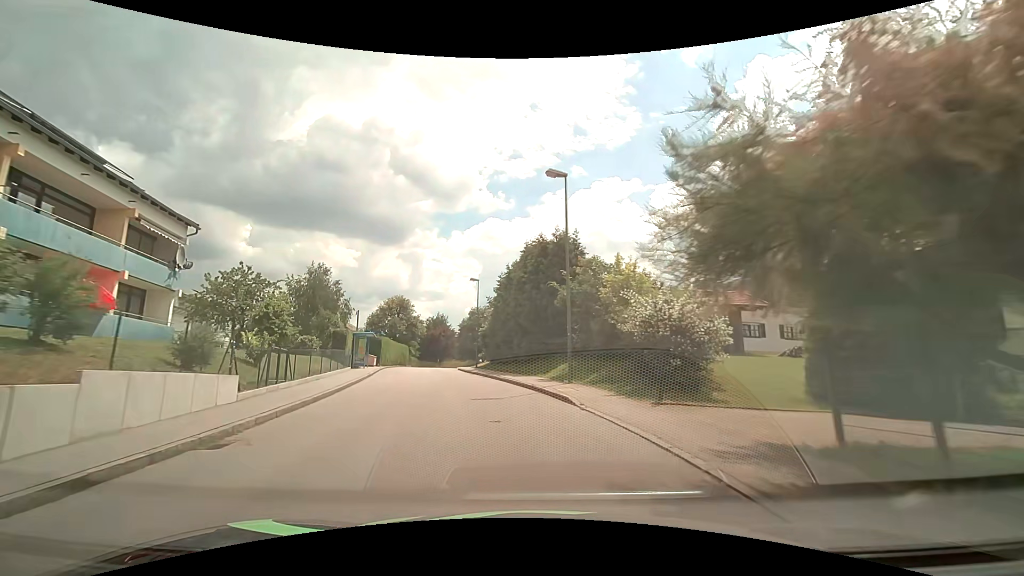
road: unclassified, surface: asphalt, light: Day
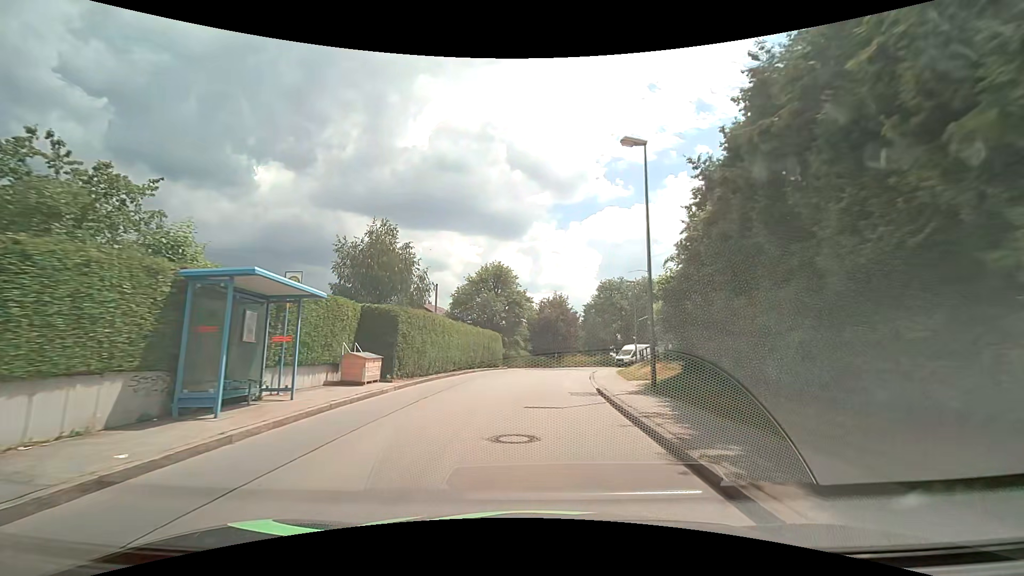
(-4.5, +28.1) m; -16°
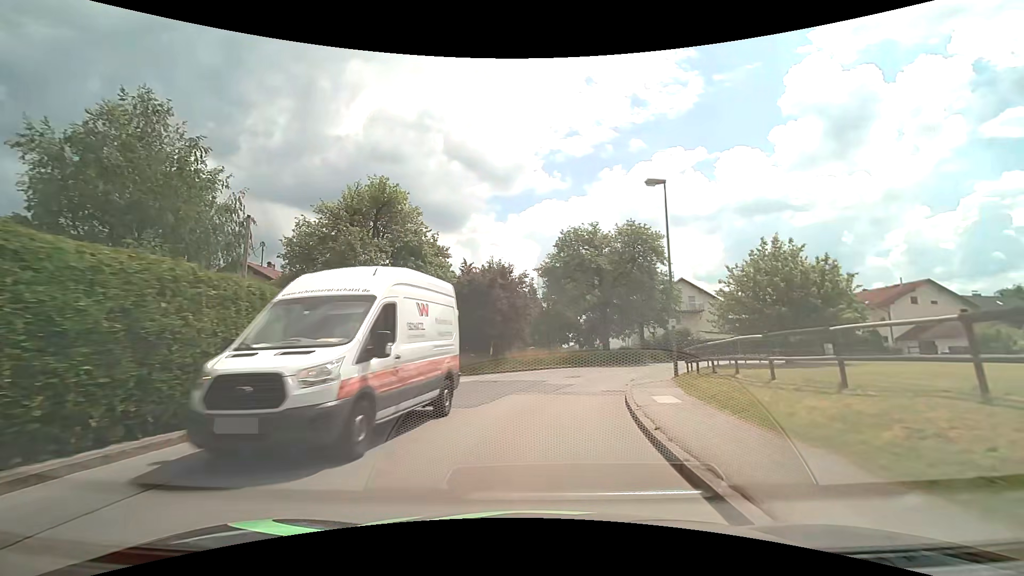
(+1.7, +26.4) m; +7°
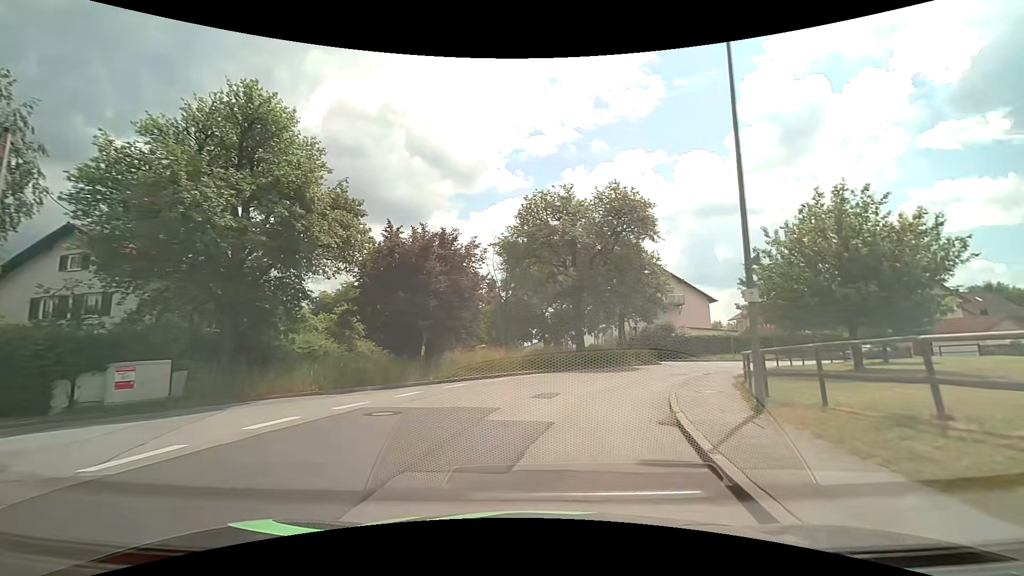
(+0.4, +10.0) m; +4°
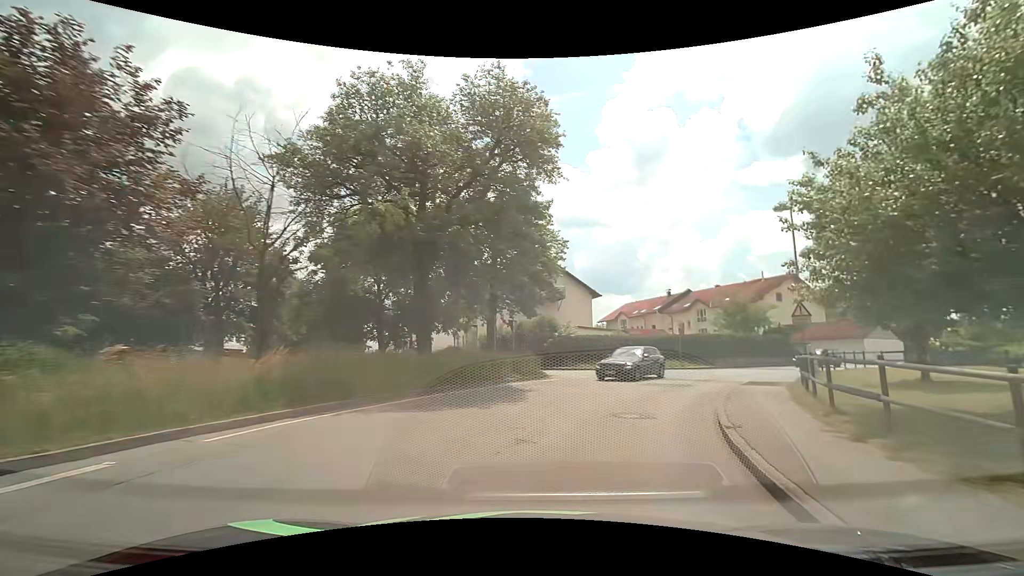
(+1.6, +14.4) m; +15°
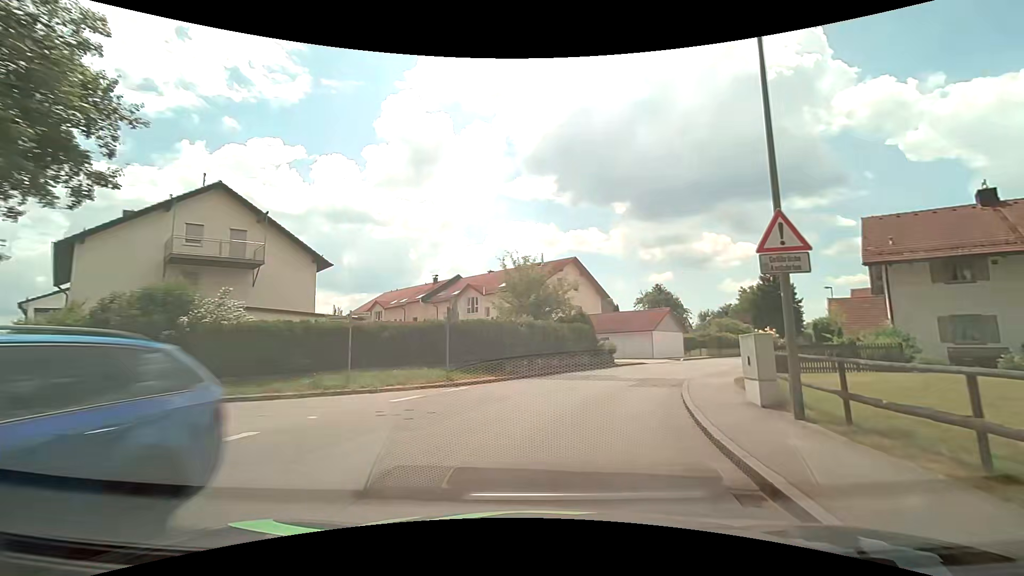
(+4.4, +17.8) m; +27°
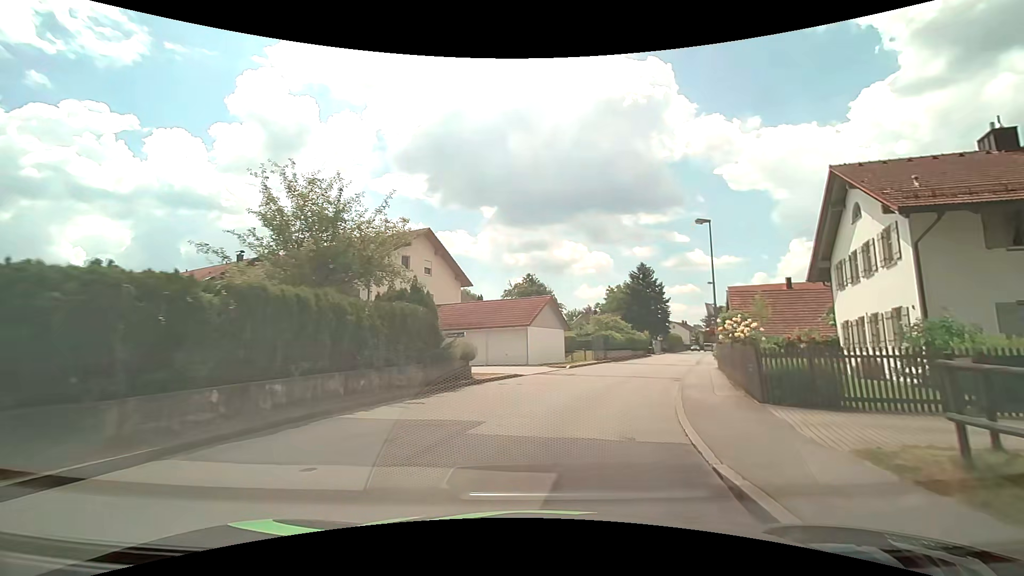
(+2.0, +14.0) m; +16°
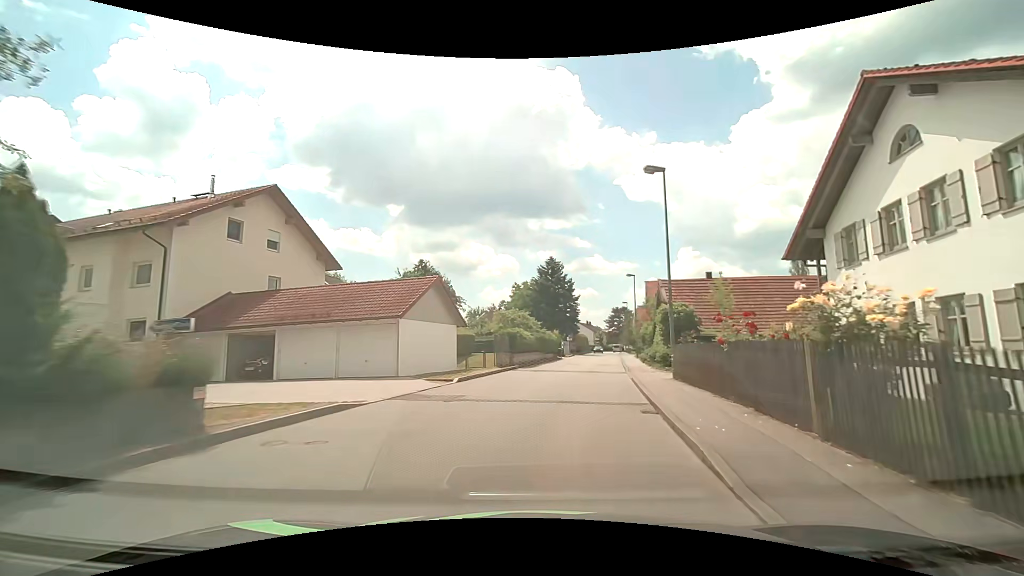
(+0.9, +9.9) m; +11°
(+1, +10) (+2, +20) (+4, +30) (+5, +40) (+7, +49) (+9, +59) (+11, +69) (+12, +79) (+14, +89) (+16, +99) m
